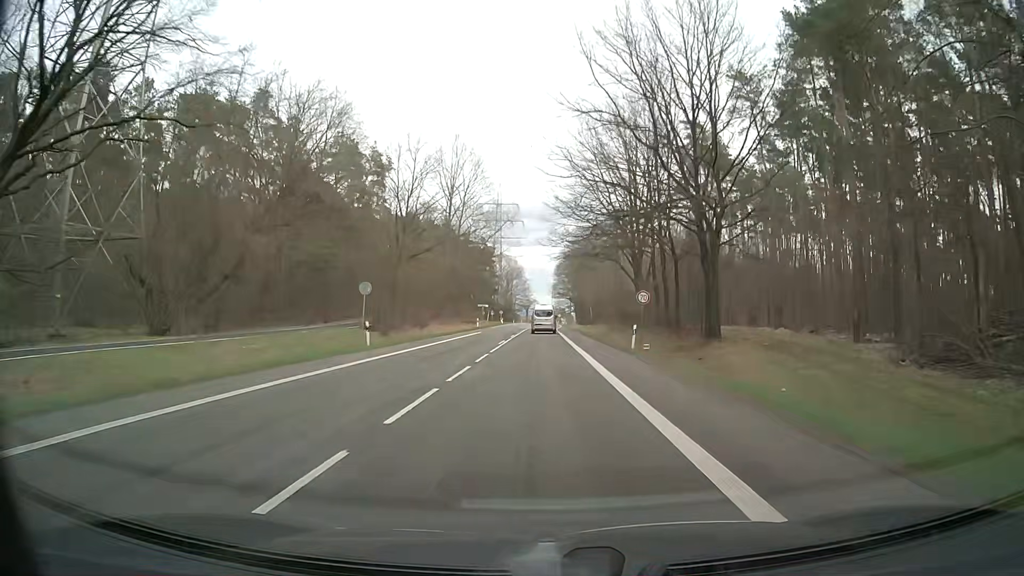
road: secondary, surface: asphalt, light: Day
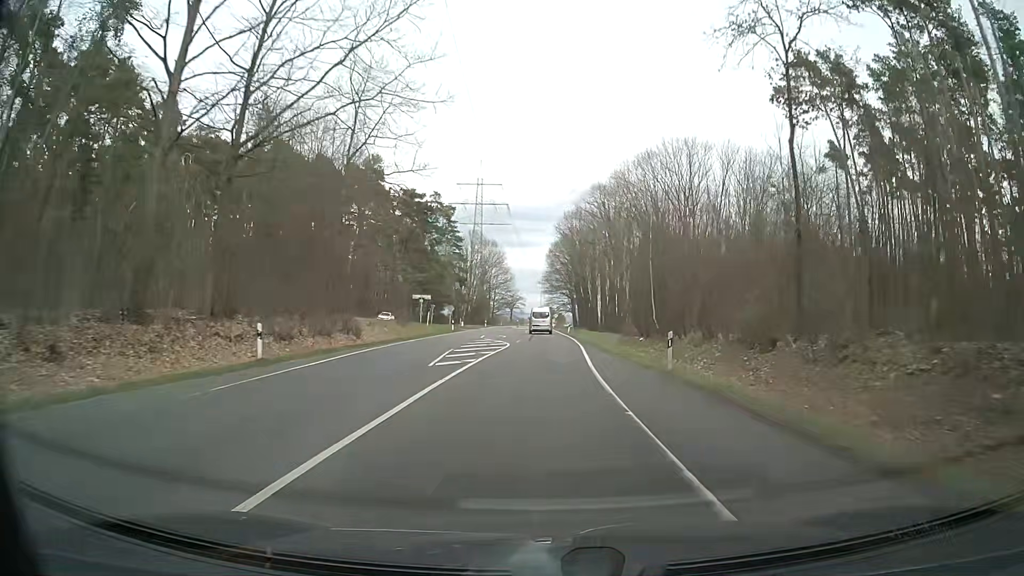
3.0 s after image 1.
(+0.7, +62.7) m; +2°
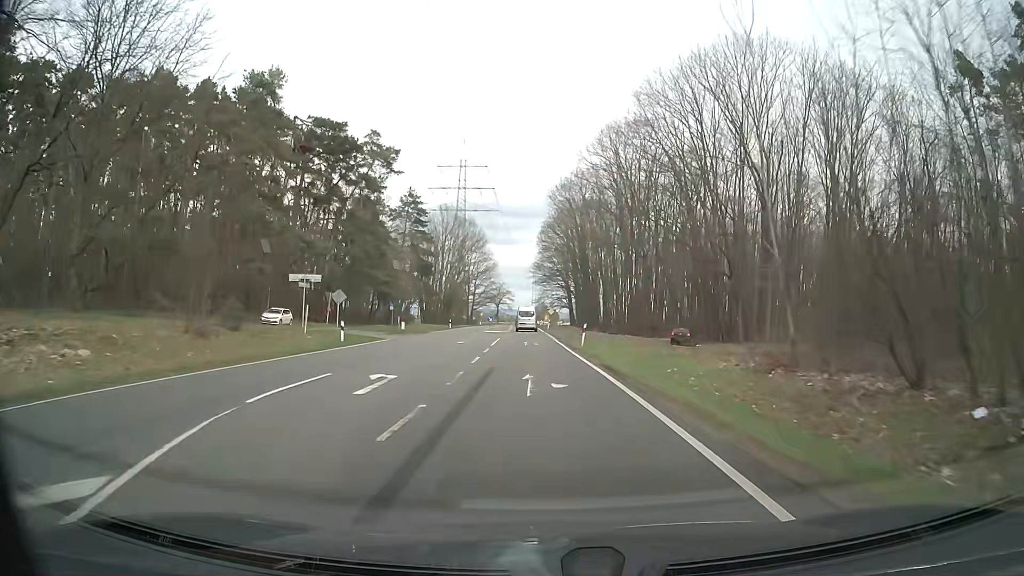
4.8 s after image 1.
(+0.1, +36.3) m; 0°
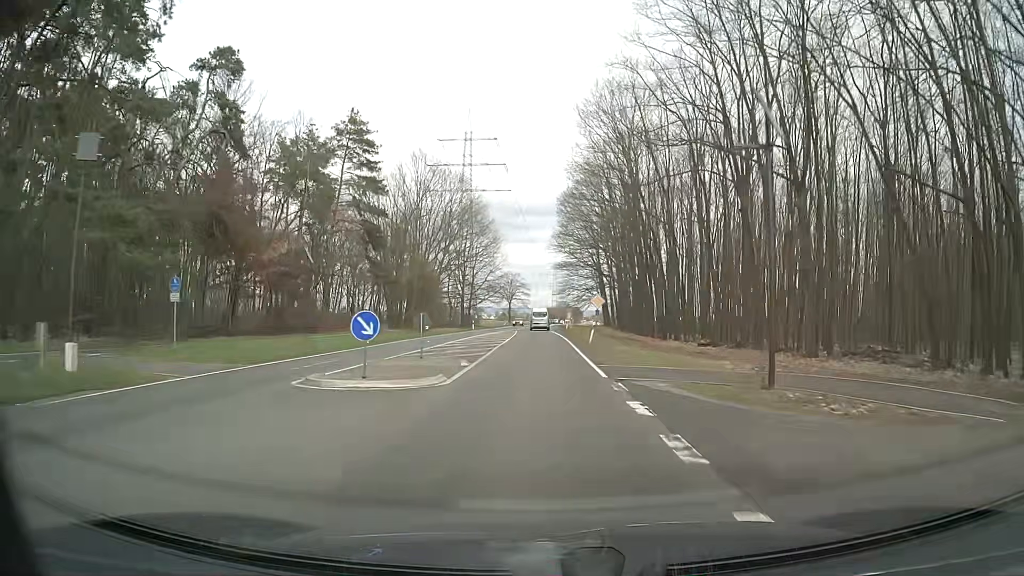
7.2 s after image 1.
(-0.6, +46.9) m; -2°
(0, +10) (0, +20) (0, +30) (0, +40) (-1, +50) (-1, +60) (-1, +70) (-1, +80) (-1, +90) (0, +100) m
